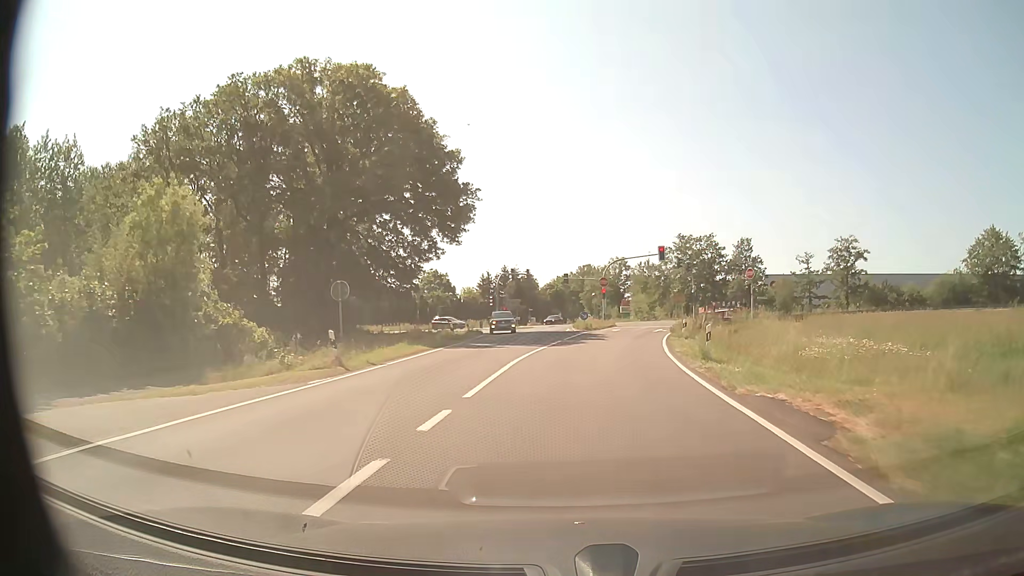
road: tertiary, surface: asphalt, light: Day
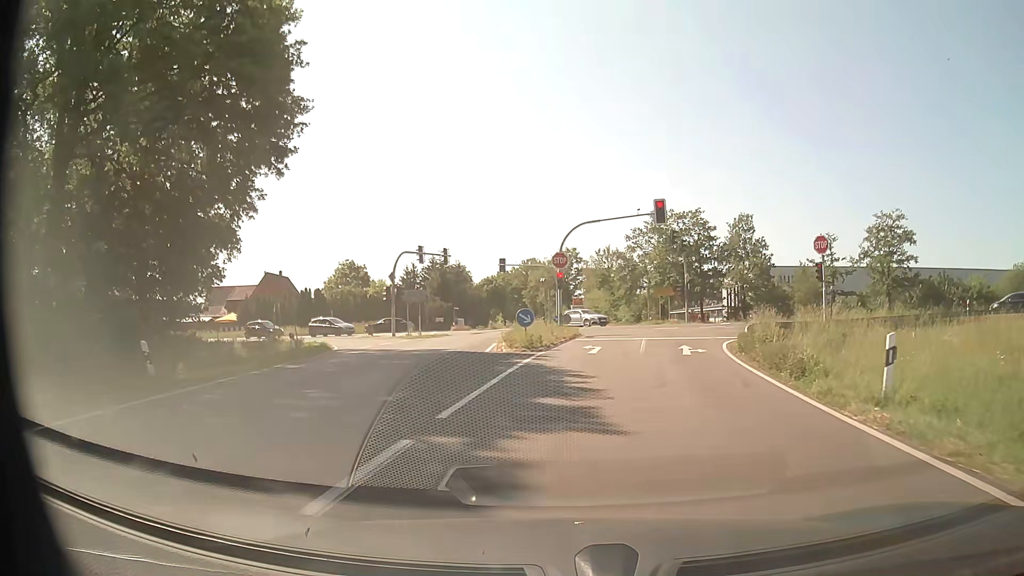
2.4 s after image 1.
(+0.9, +25.2) m; +5°
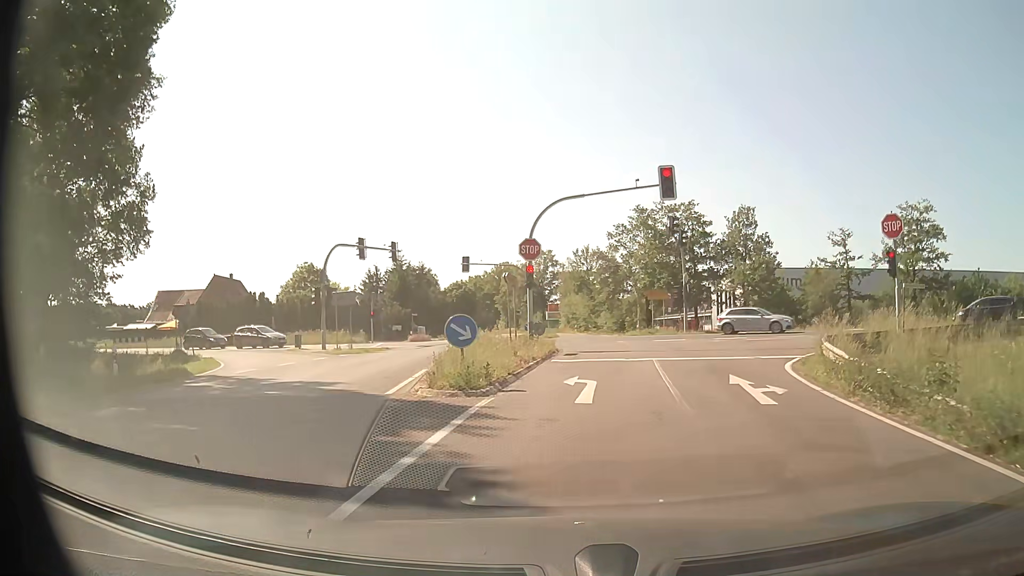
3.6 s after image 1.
(+0.2, +9.4) m; +2°
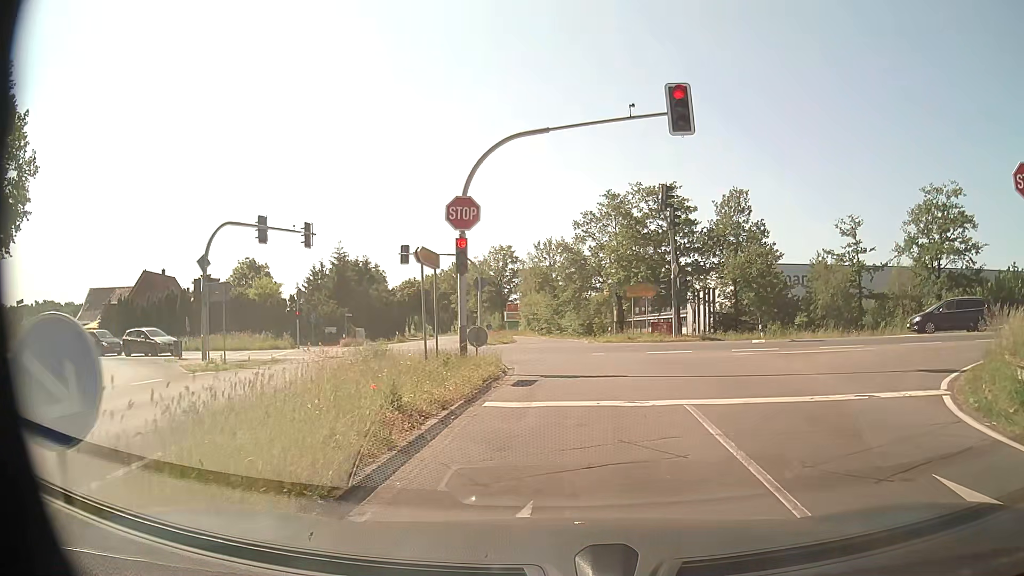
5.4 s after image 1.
(+0.2, +9.5) m; +3°
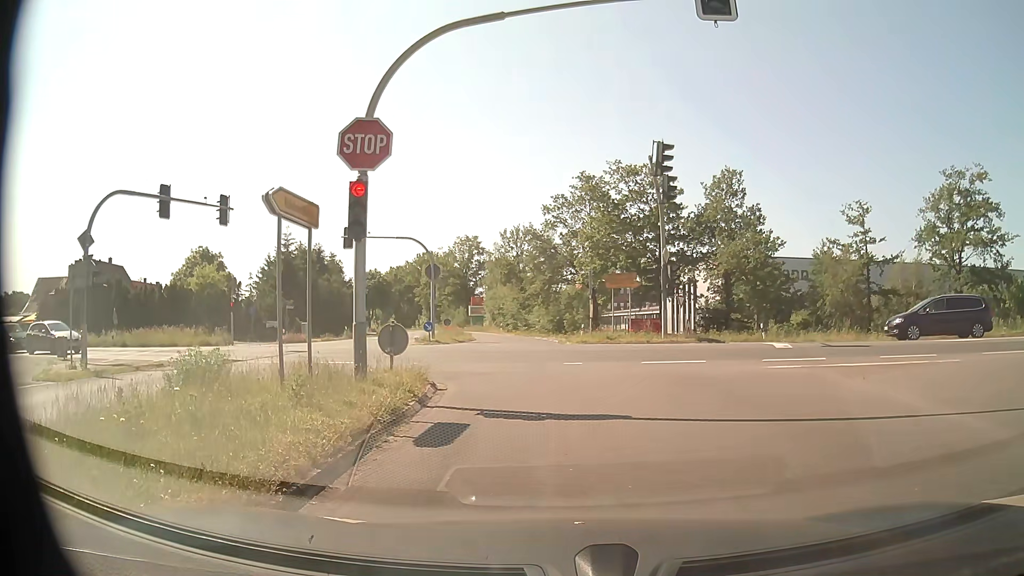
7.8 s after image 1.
(+0.1, +6.2) m; +3°
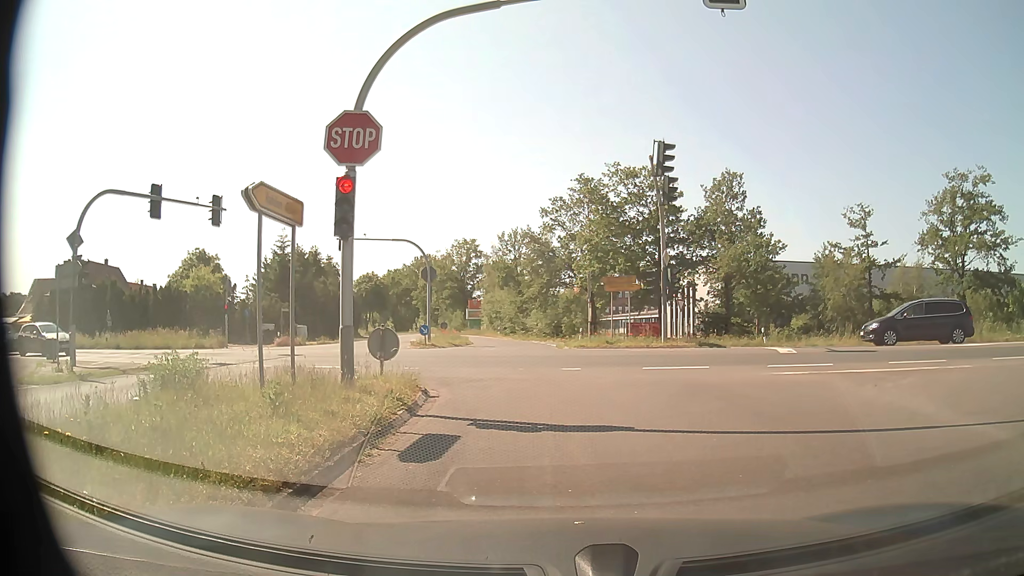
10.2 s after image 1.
(0.0, +0.6) m; 0°
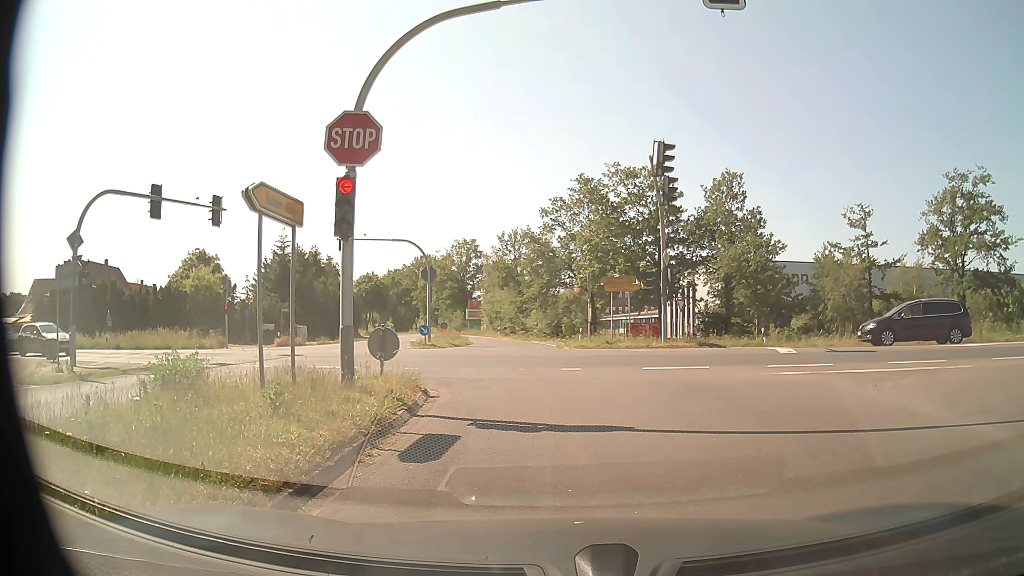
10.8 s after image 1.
(0.0, 0.0) m; 0°
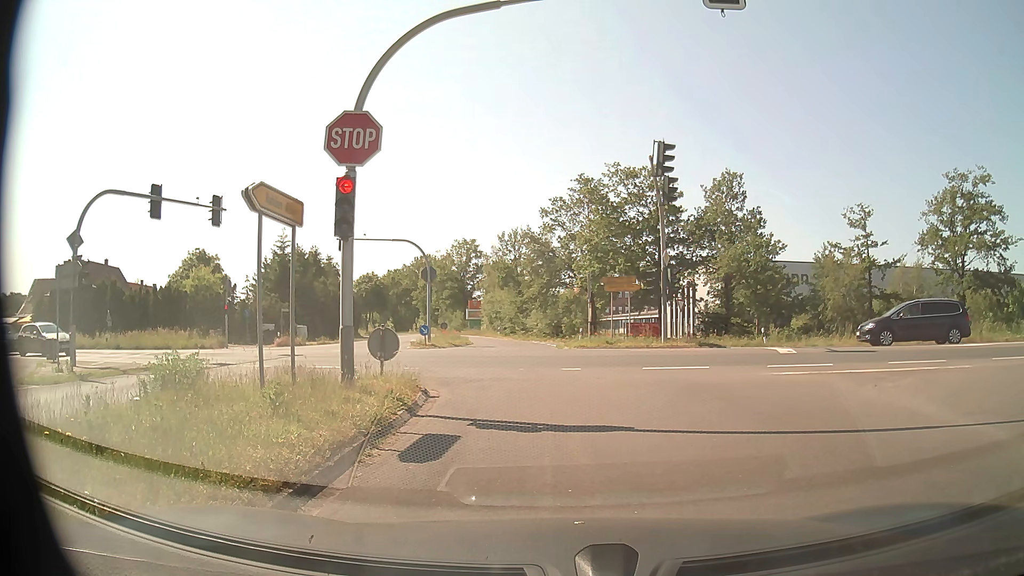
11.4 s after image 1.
(0.0, 0.0) m; 0°
(0, +10) (-2, +20) (-8, +28) (-16, +33) (-26, +35) (-36, +37) (-45, +40) (-55, +42) (-65, +44) (-75, +46) m
